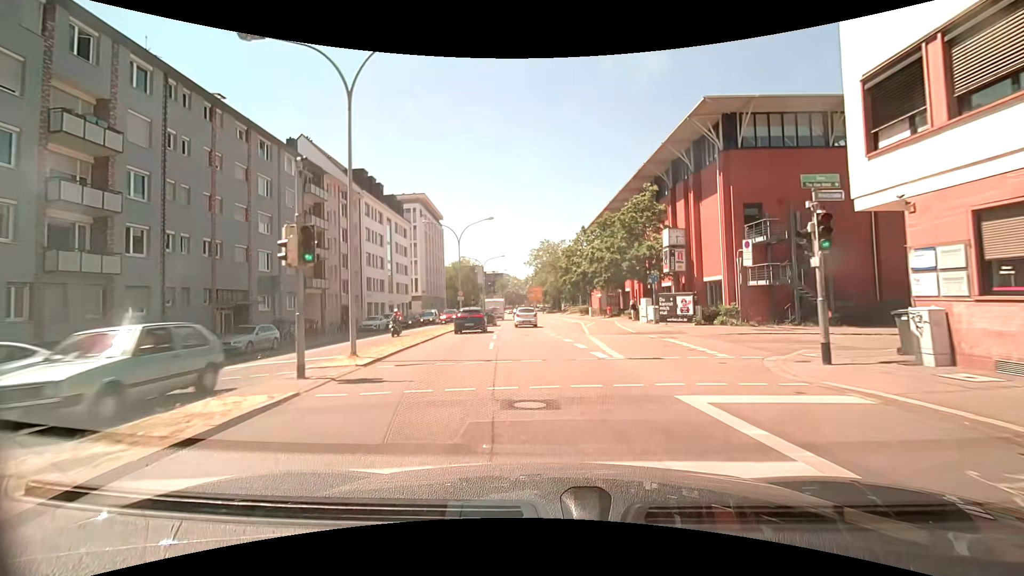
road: primary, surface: asphalt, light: Day
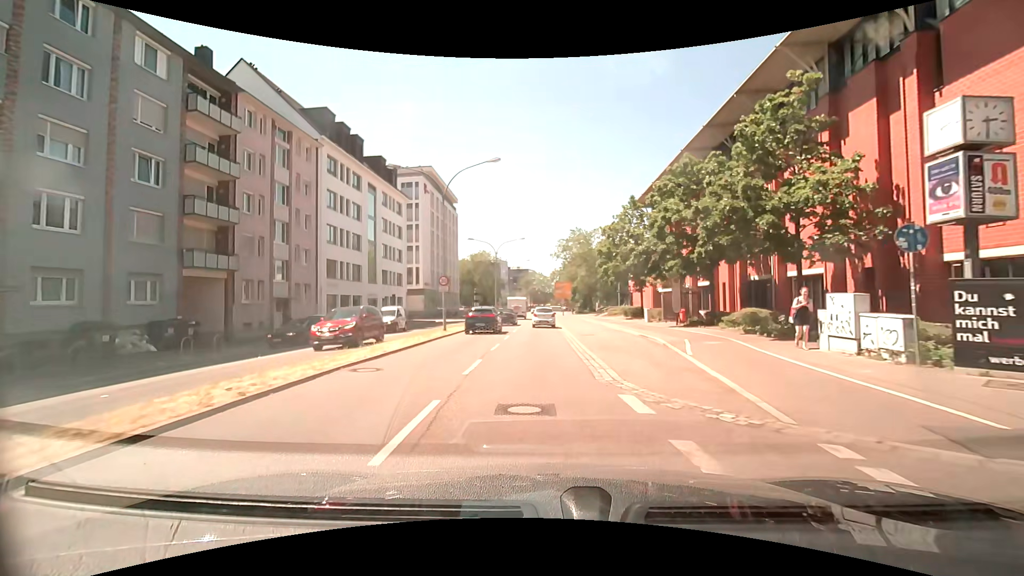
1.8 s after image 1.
(-0.3, +18.1) m; -2°
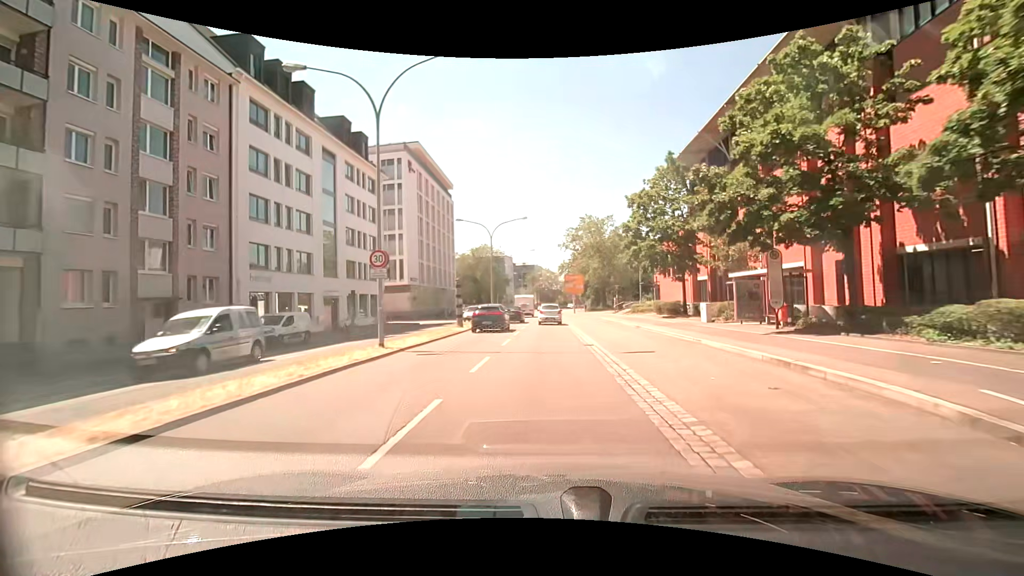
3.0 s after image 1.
(-0.1, +12.2) m; 0°
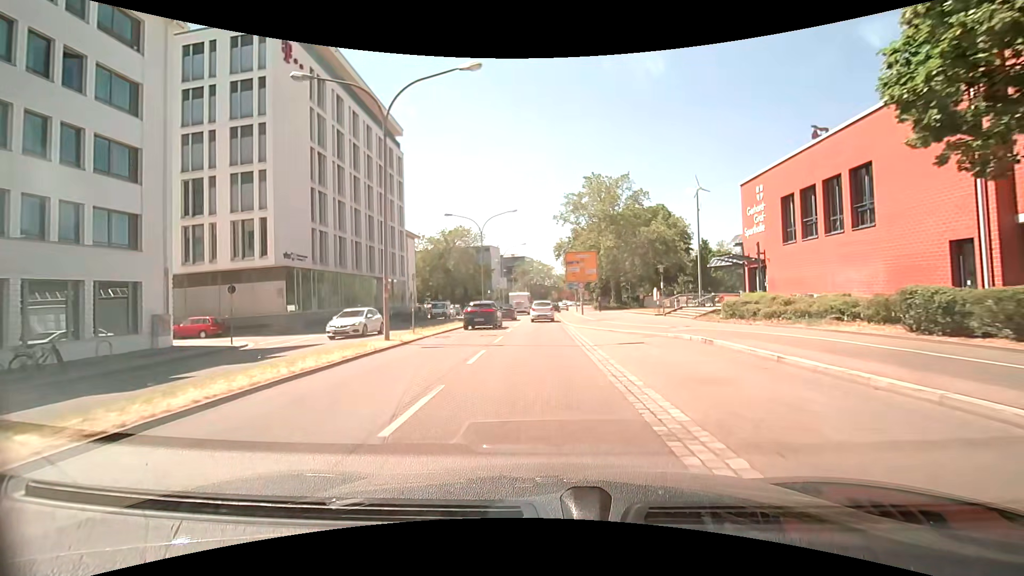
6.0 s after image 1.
(0.0, +30.0) m; 0°
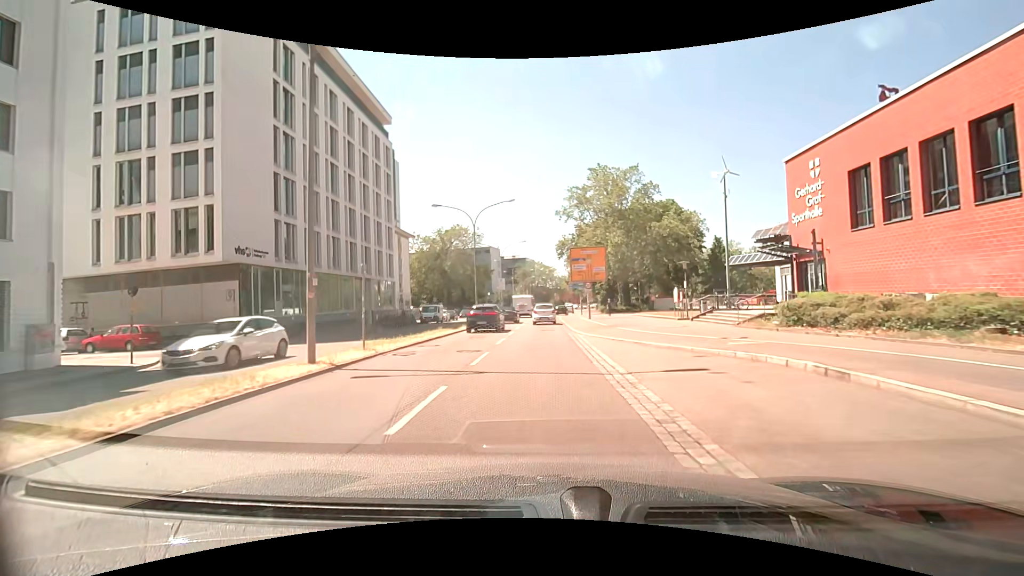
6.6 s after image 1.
(0.0, +5.8) m; 0°
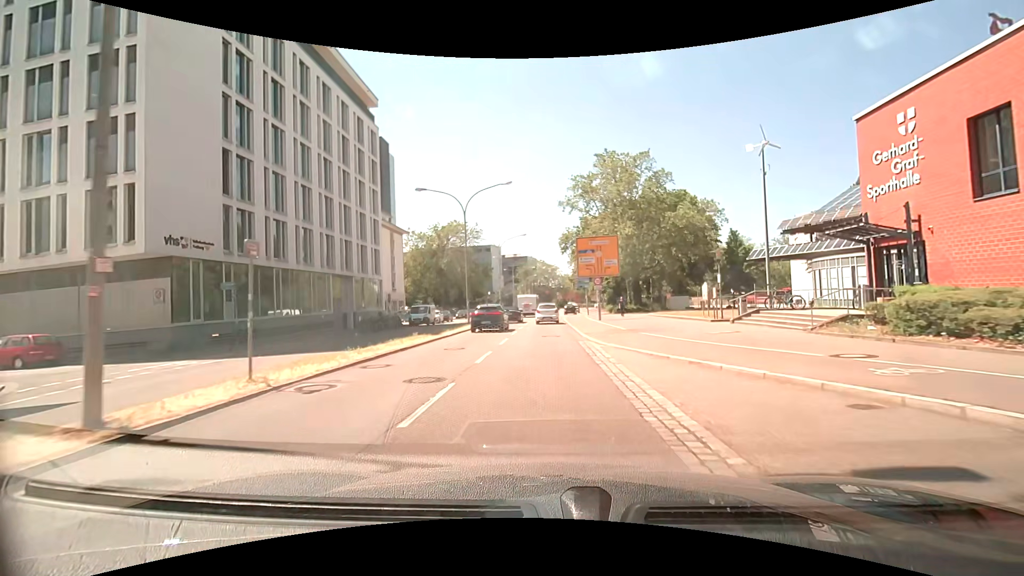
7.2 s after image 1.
(0.0, +5.8) m; 0°
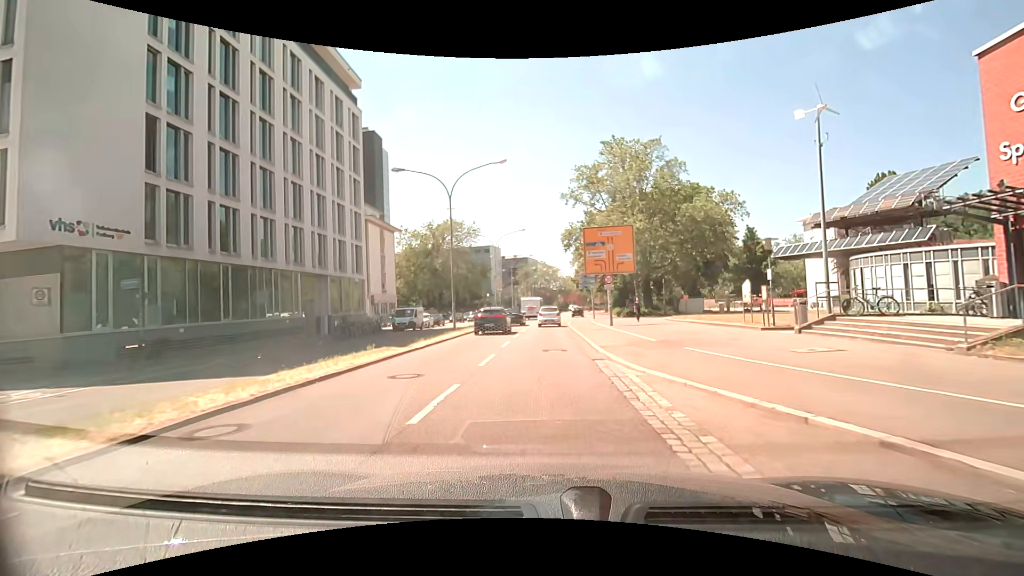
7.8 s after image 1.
(0.0, +5.8) m; 0°
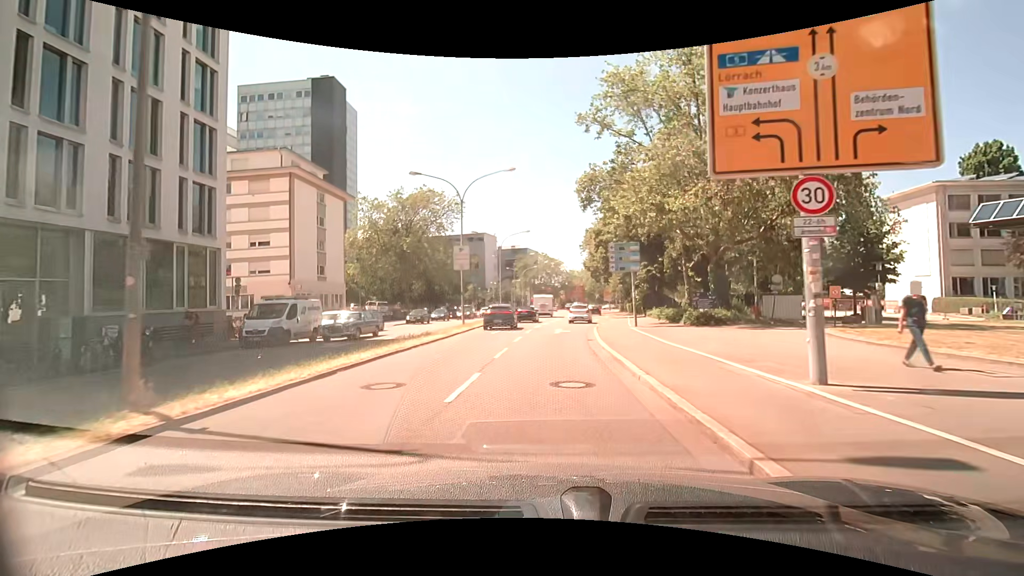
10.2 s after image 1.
(-0.2, +22.8) m; 0°
(0, +10) (0, +20) (+1, +30) (+3, +40) (+4, +50) (+5, +60) (+6, +70) (+6, +80) (+7, +90) (+7, +100) m
